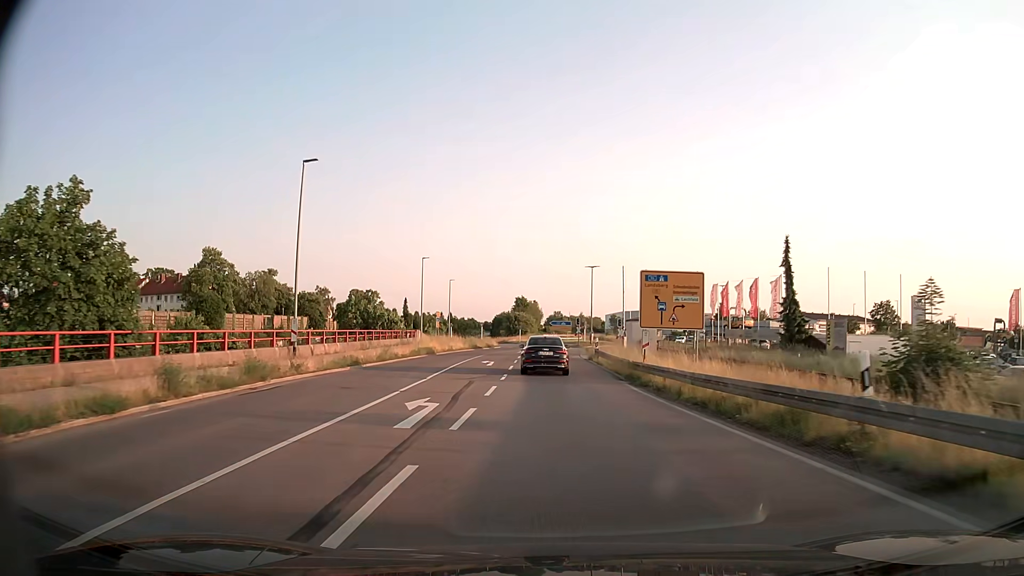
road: secondary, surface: asphalt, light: Day
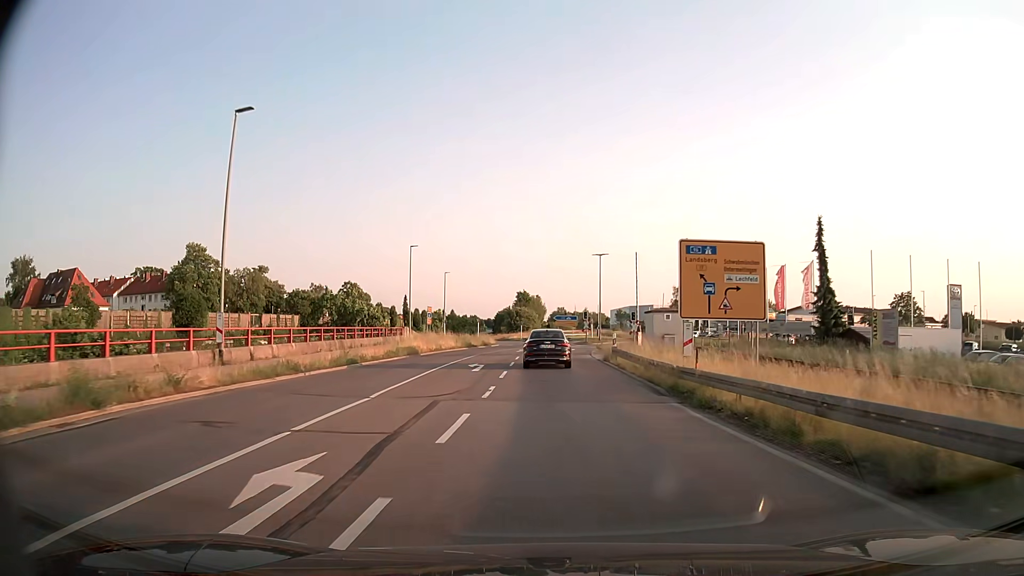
(0.0, +7.5) m; 0°
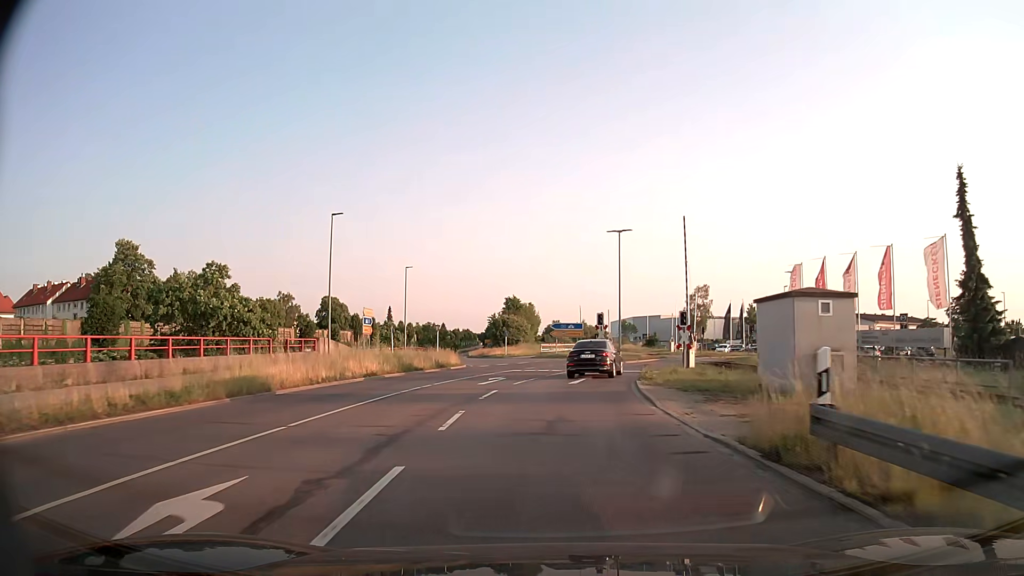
(0.0, +22.1) m; 0°
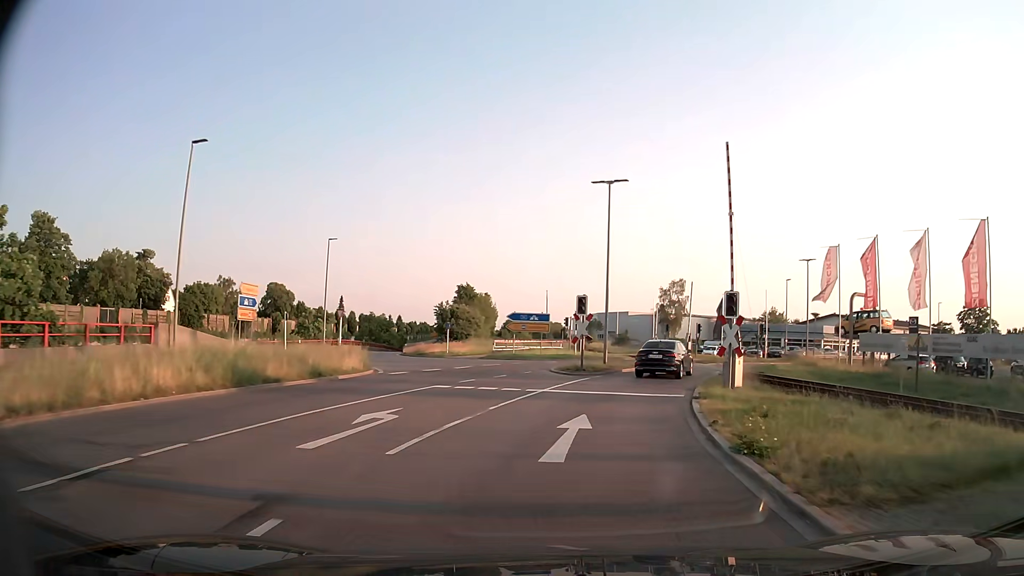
(+0.2, +14.2) m; +3°
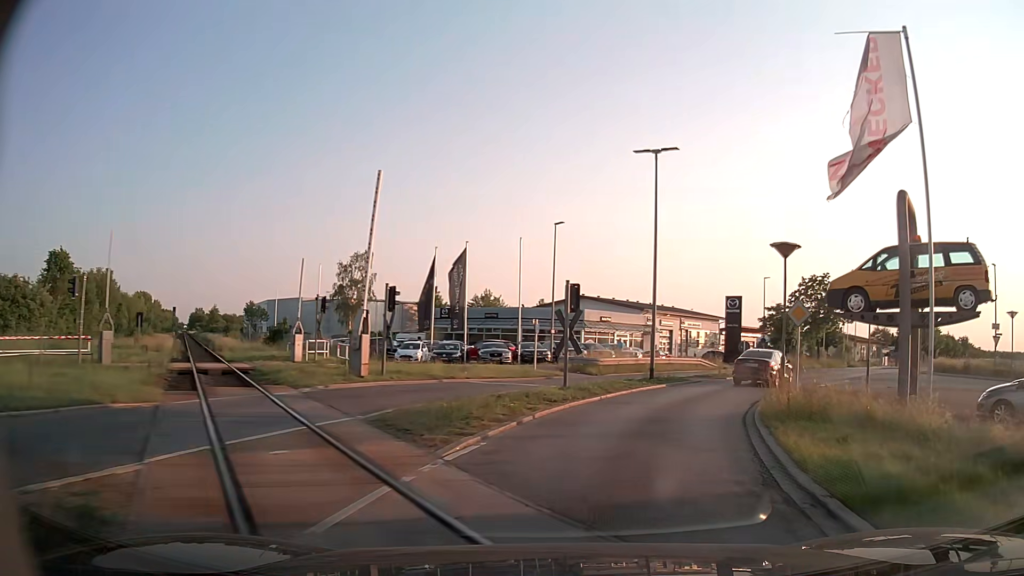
(+7.1, +33.6) m; +25°
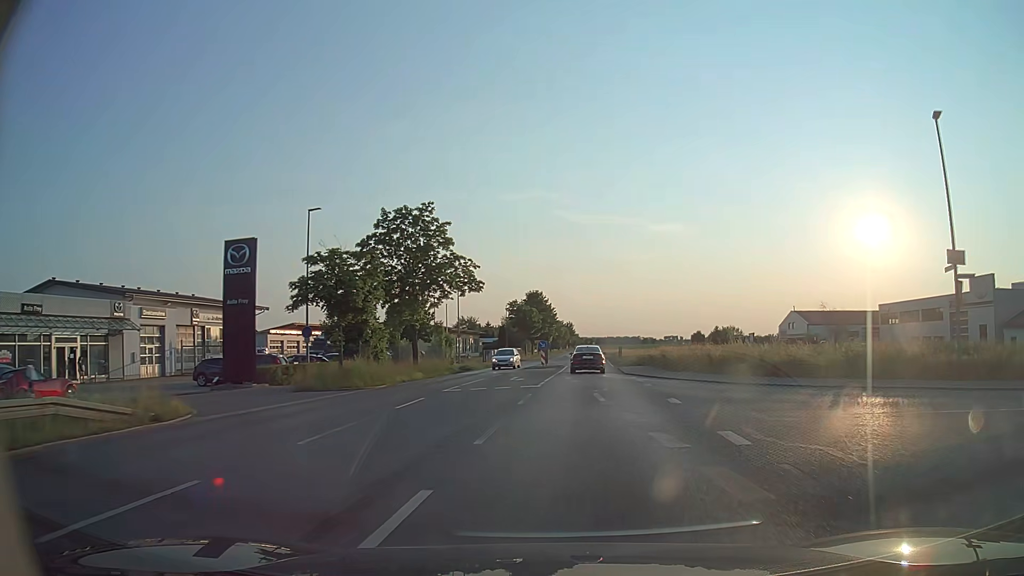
(+11.8, +31.2) m; +38°
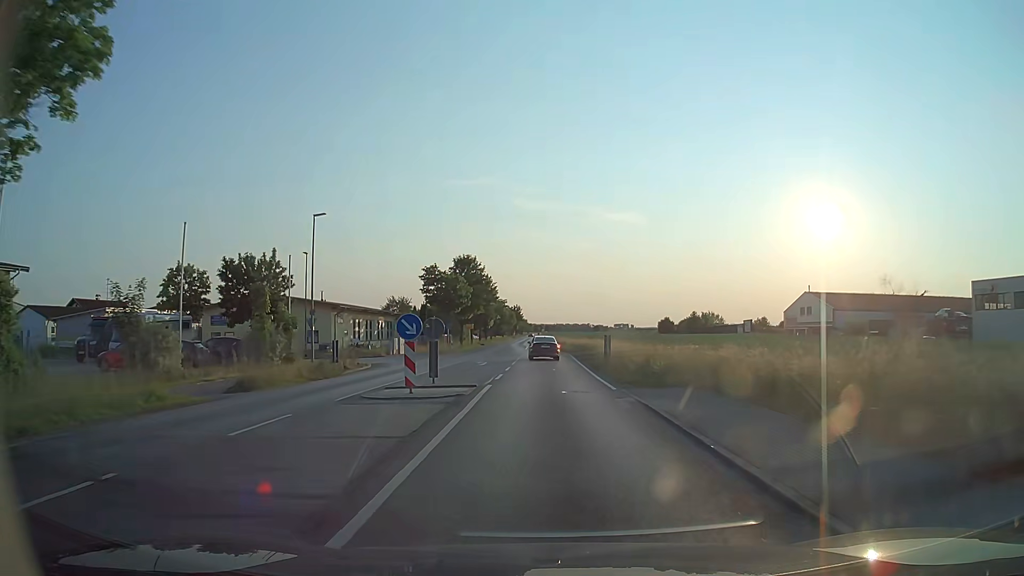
(+1.6, +31.6) m; +4°
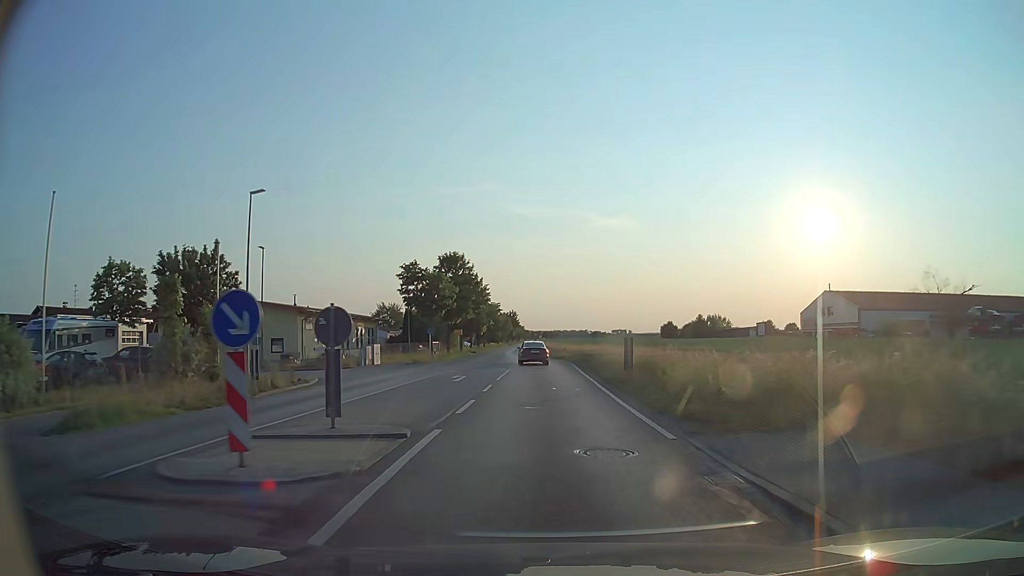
(0.0, +8.9) m; 0°
(0, +10) (0, +20) (0, +30) (-1, +40) (-1, +50) (-2, +60) (-3, +70) (-3, +80) (-4, +90) (-4, +100) m
